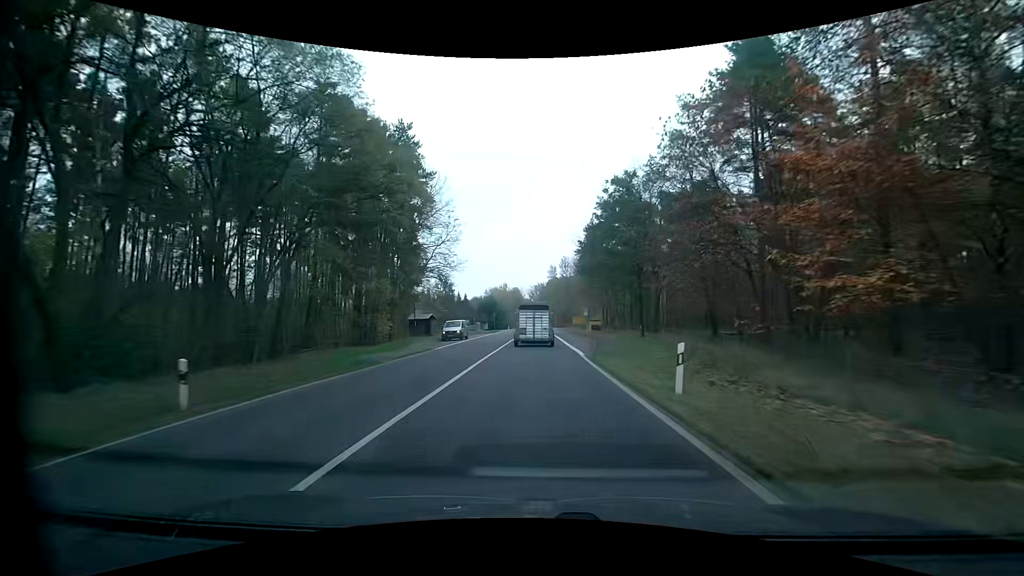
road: primary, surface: asphalt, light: Day
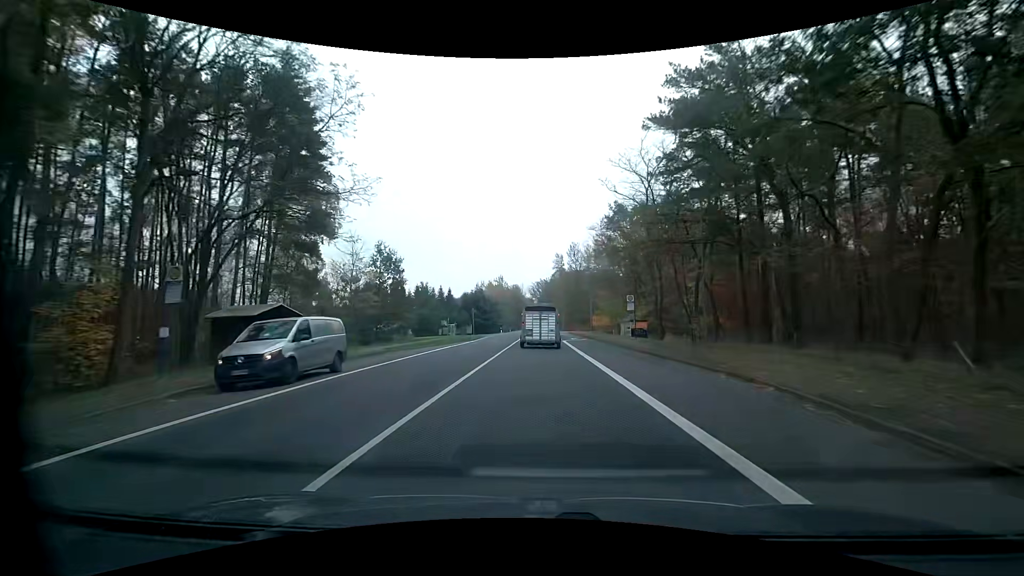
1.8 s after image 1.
(-0.2, +32.4) m; -1°
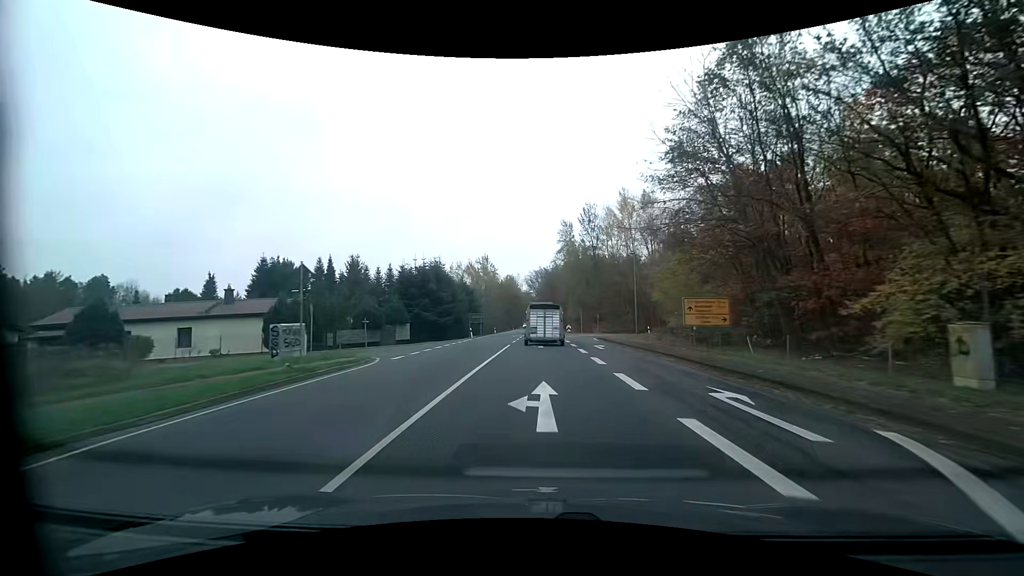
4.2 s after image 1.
(+0.1, +42.0) m; 0°
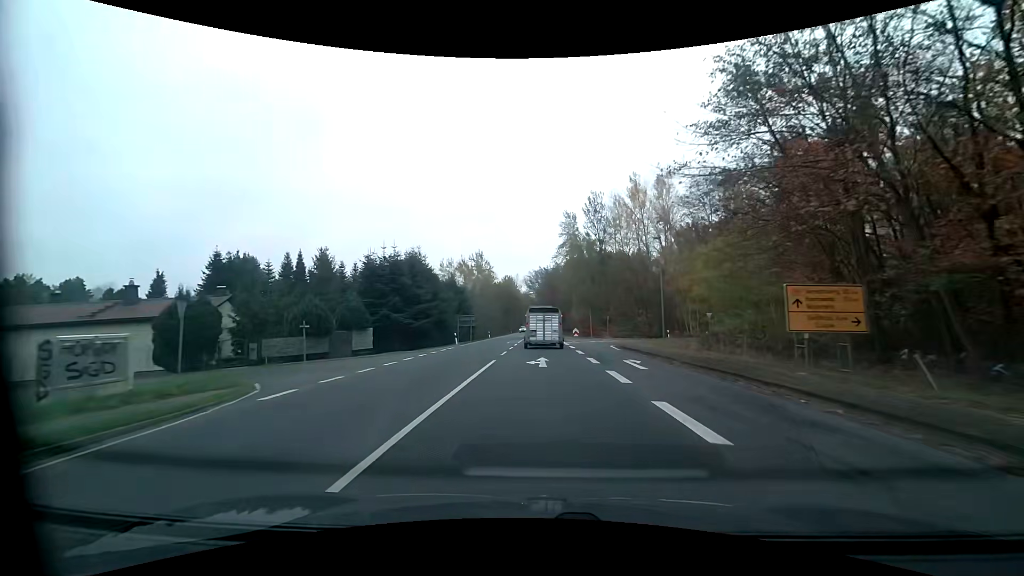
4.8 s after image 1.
(0.0, +10.3) m; 0°
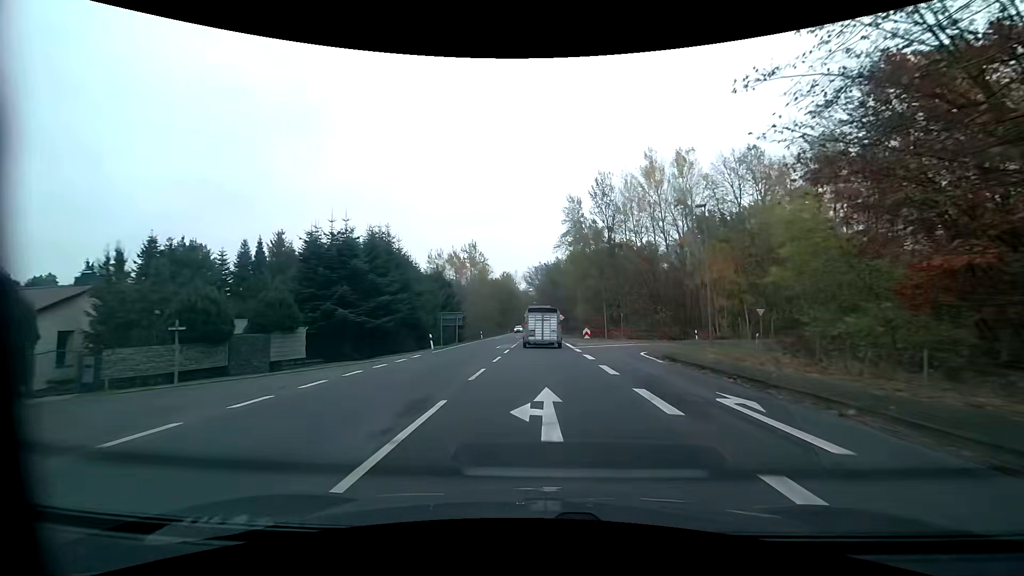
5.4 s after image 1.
(0.0, +10.2) m; 0°
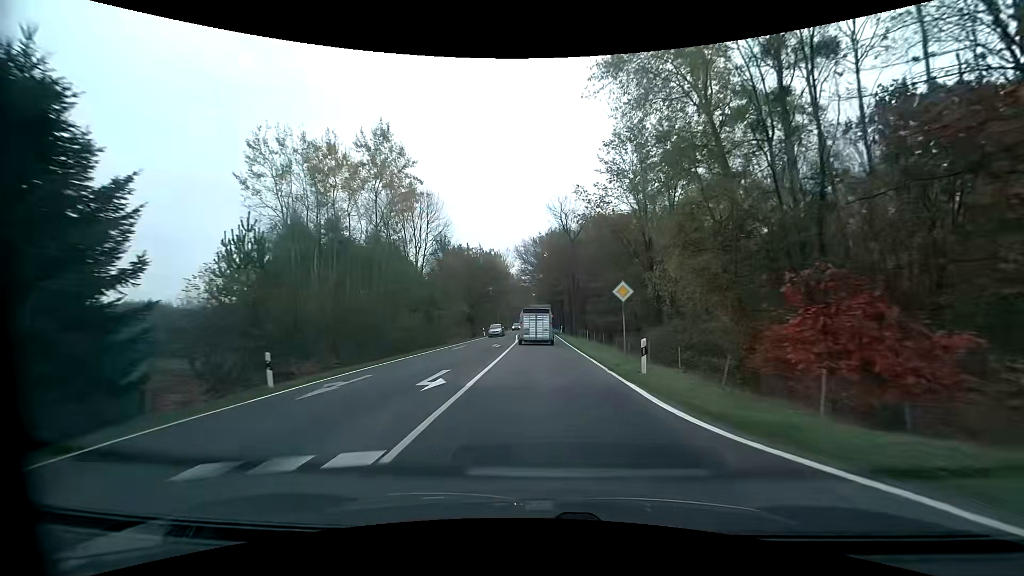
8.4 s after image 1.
(+0.2, +51.9) m; 0°
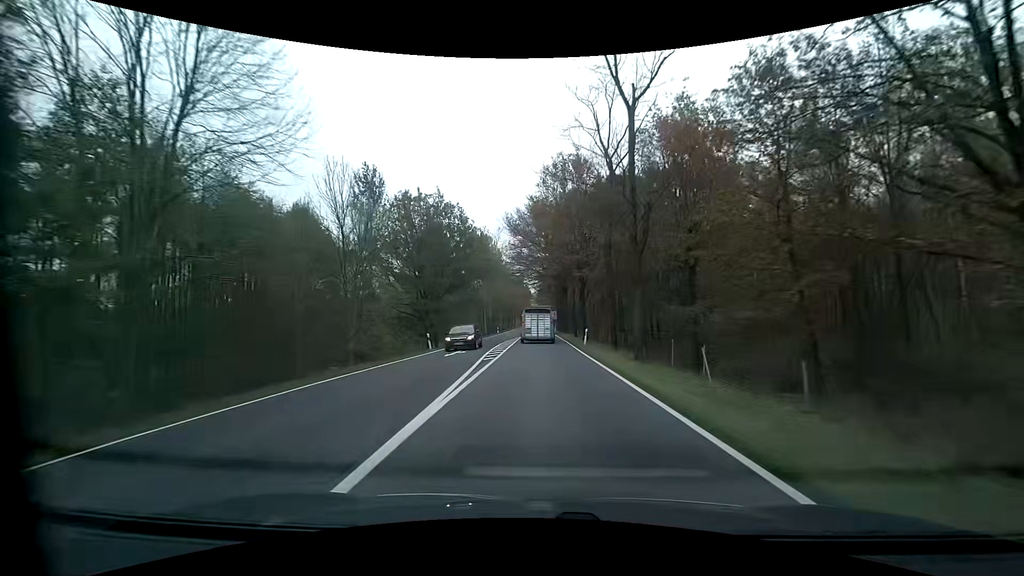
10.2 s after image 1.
(0.0, +32.7) m; 0°
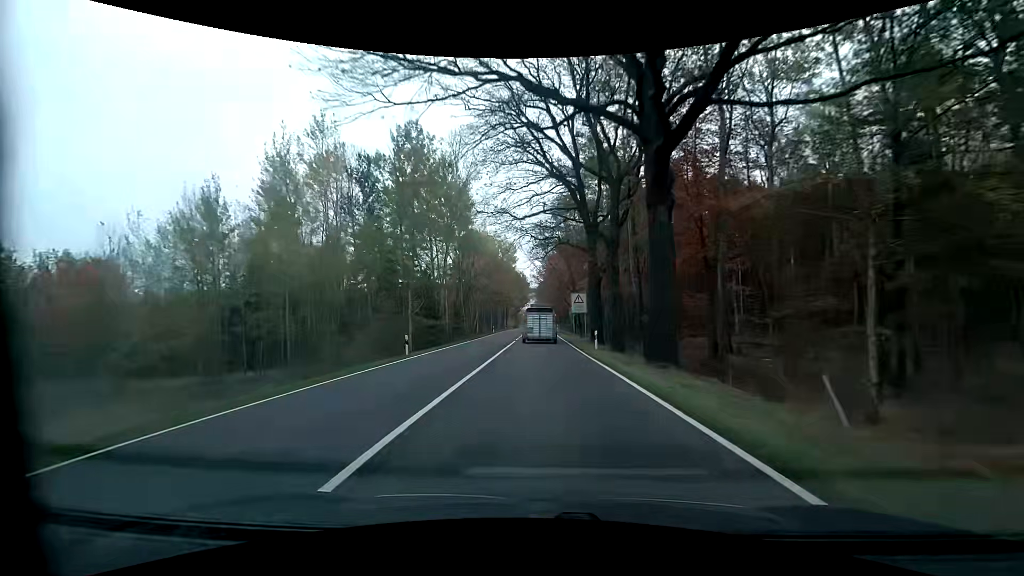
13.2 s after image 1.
(-0.1, +57.6) m; 0°
(0, +10) (0, +20) (0, +30) (0, +40) (0, +50) (0, +60) (0, +70) (0, +80) (0, +90) (0, +100) m
